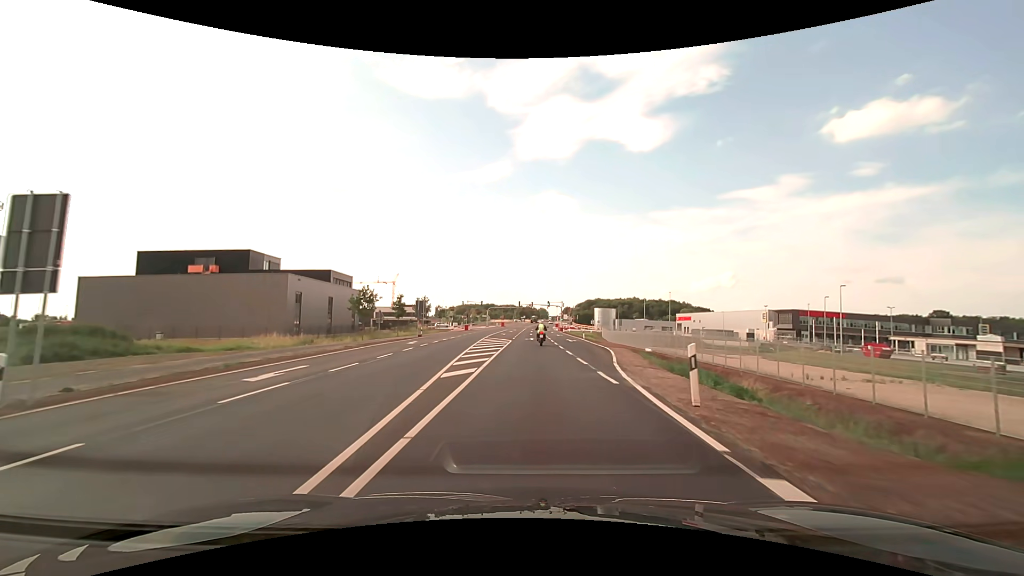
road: primary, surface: asphalt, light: Day
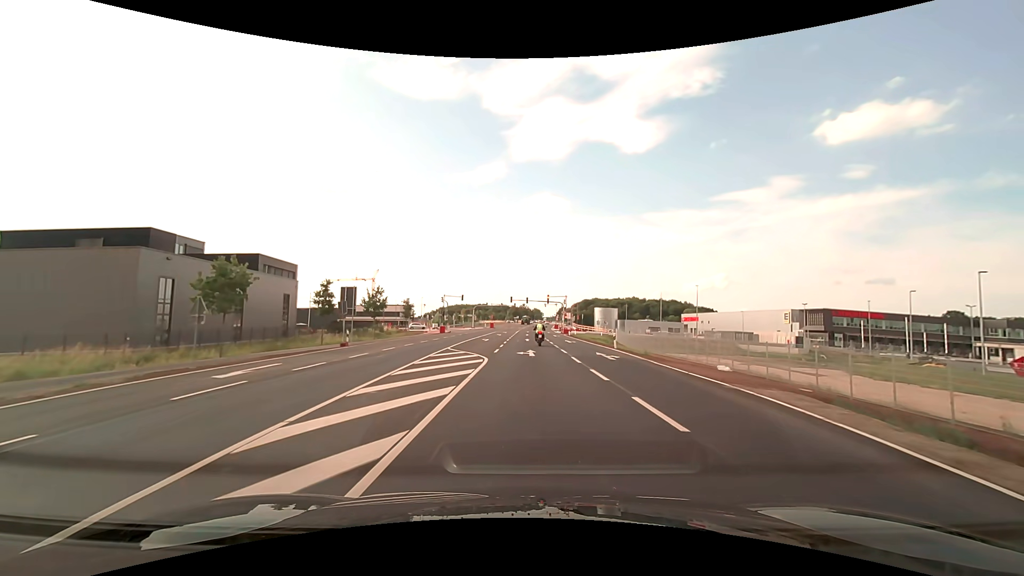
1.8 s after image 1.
(+0.1, +23.3) m; +1°
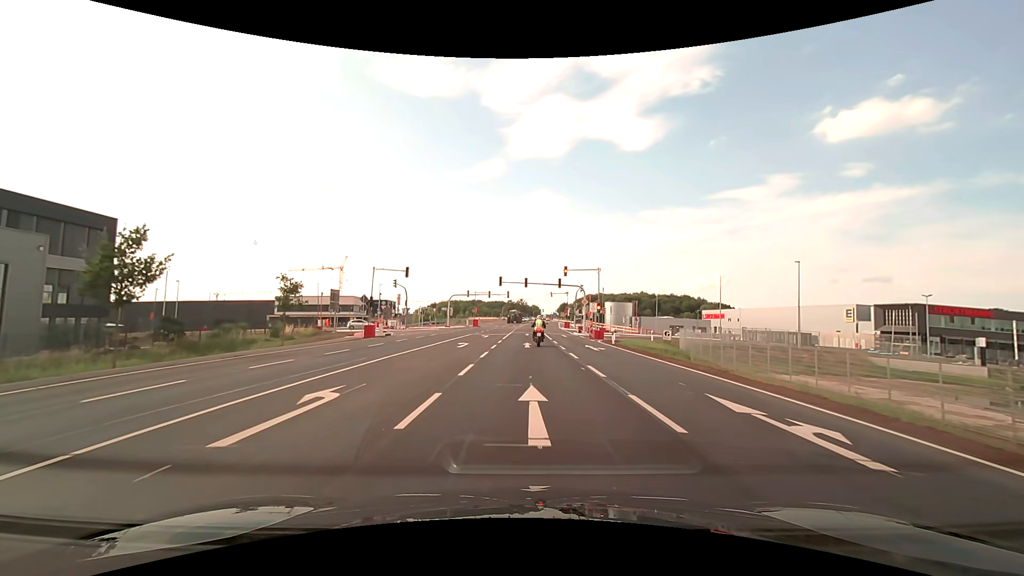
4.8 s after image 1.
(+0.1, +36.4) m; 0°
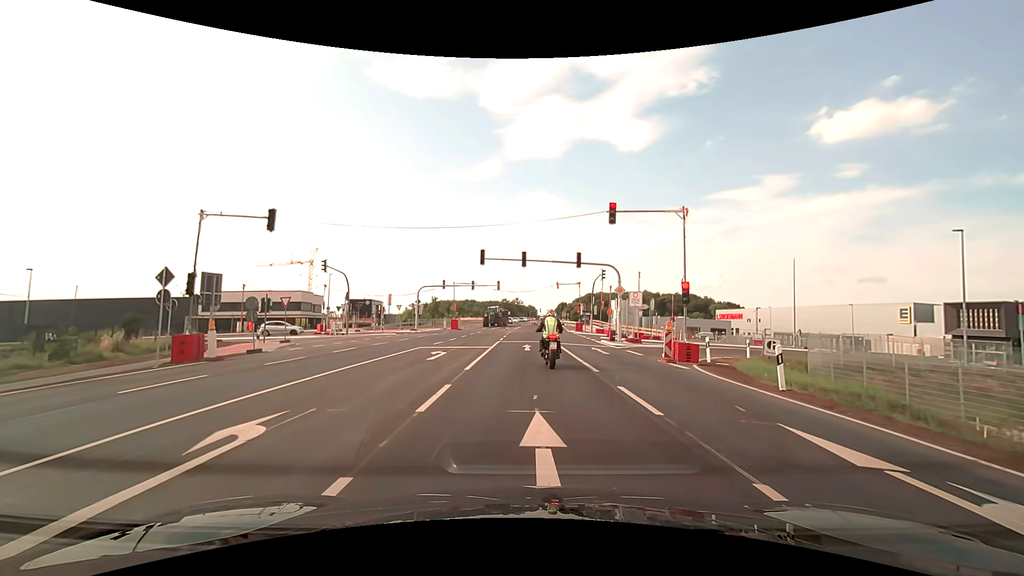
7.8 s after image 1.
(-0.1, +22.6) m; 0°
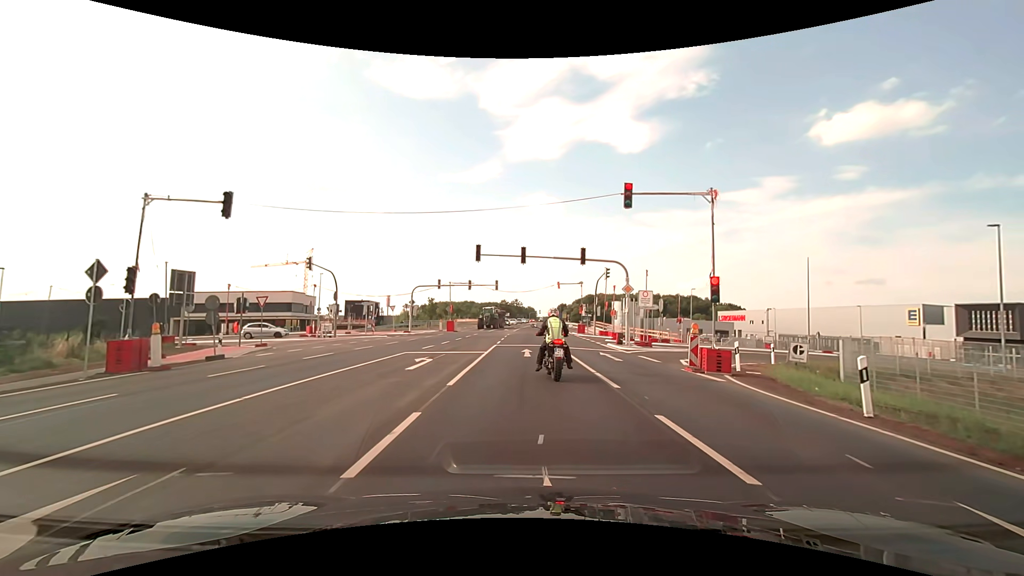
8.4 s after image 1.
(0.0, +2.9) m; 0°
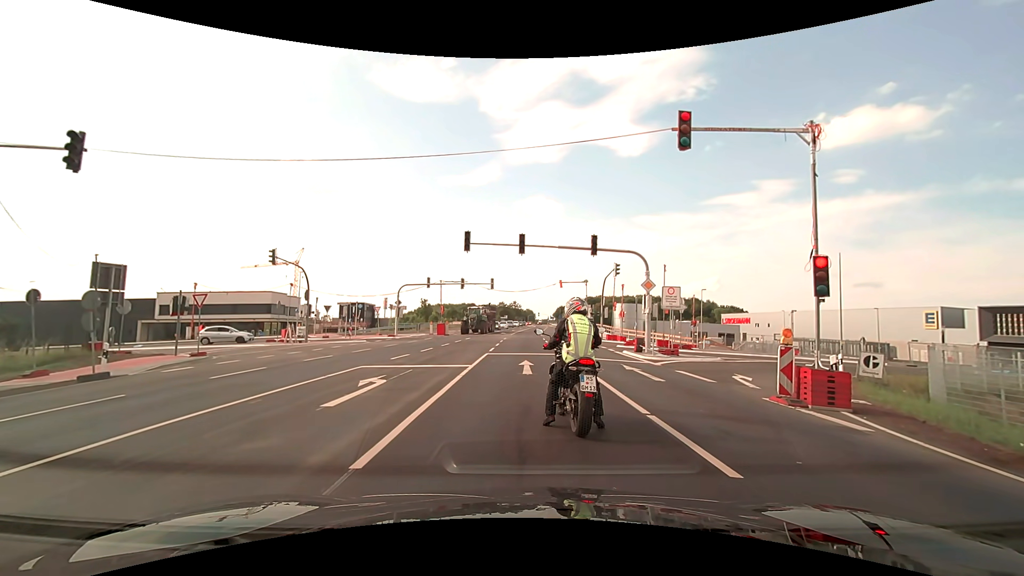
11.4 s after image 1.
(0.0, +5.5) m; 0°
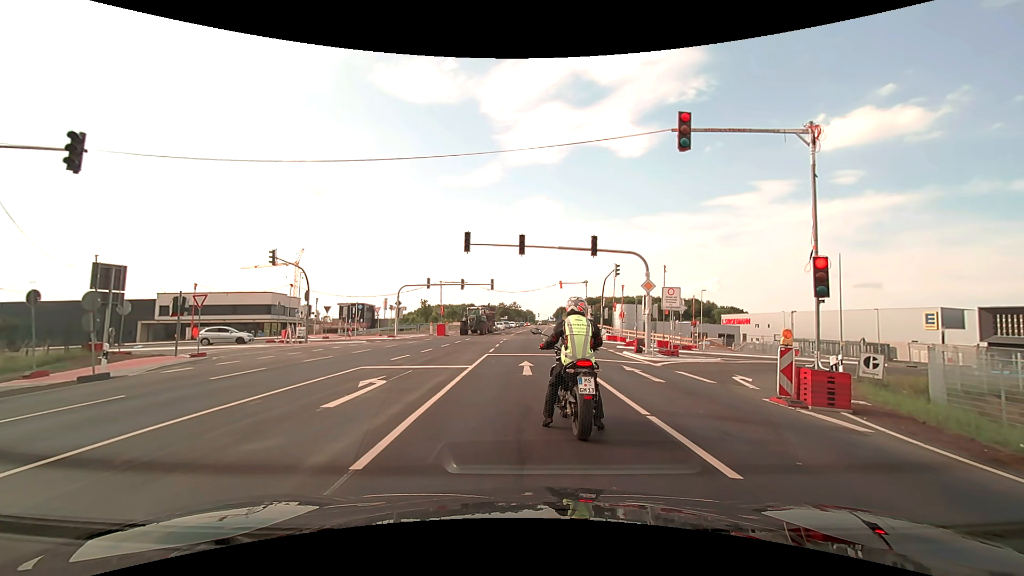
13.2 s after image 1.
(0.0, +0.1) m; 0°
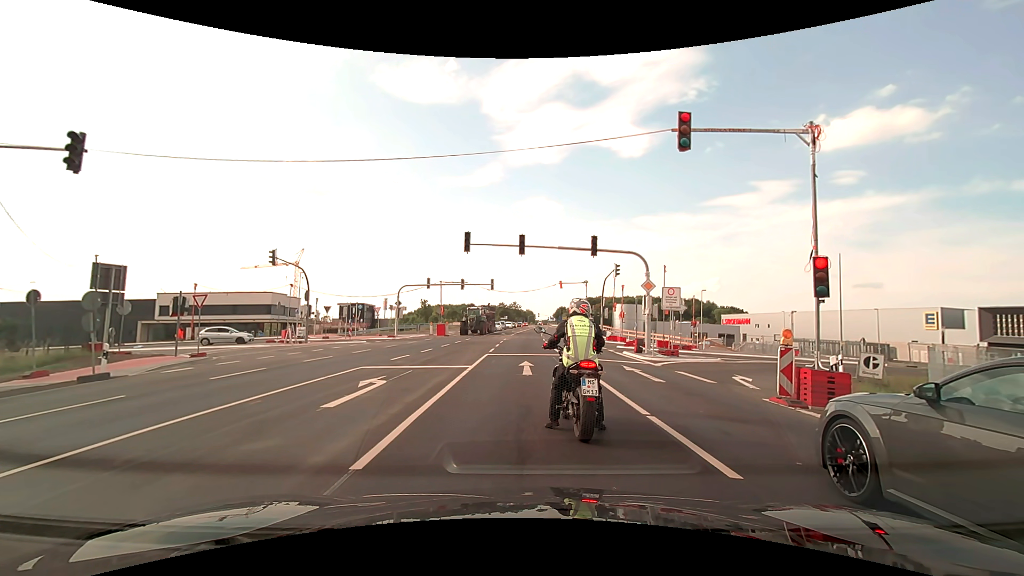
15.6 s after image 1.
(0.0, 0.0) m; 0°
(0, +10) (0, +20) (0, +30) (0, +40) (0, +50) (0, +60) (+1, +70) (+1, +80) (+2, +90) (+2, +100) m
